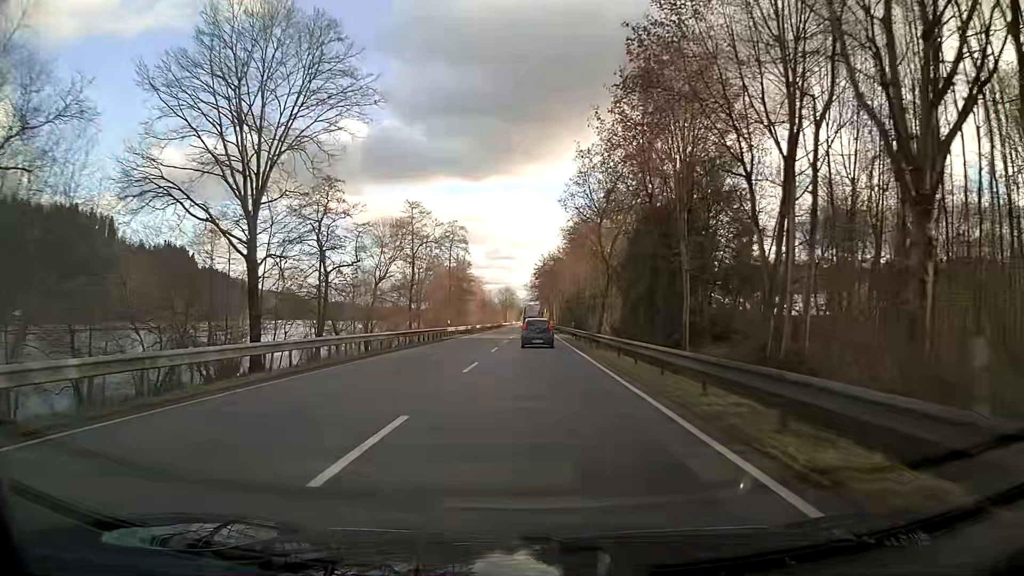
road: primary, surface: asphalt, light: Day
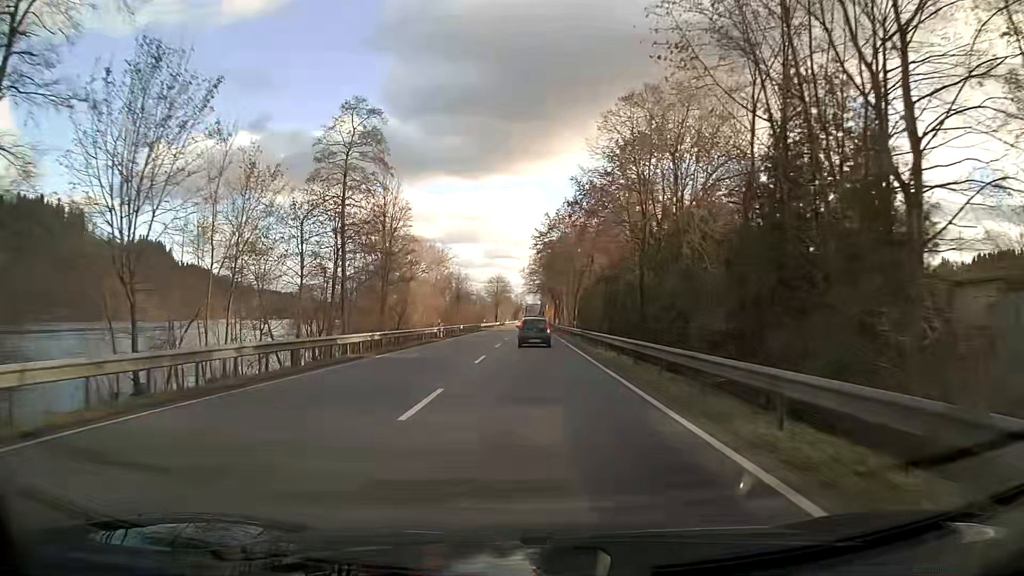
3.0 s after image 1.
(0.0, +56.1) m; 0°
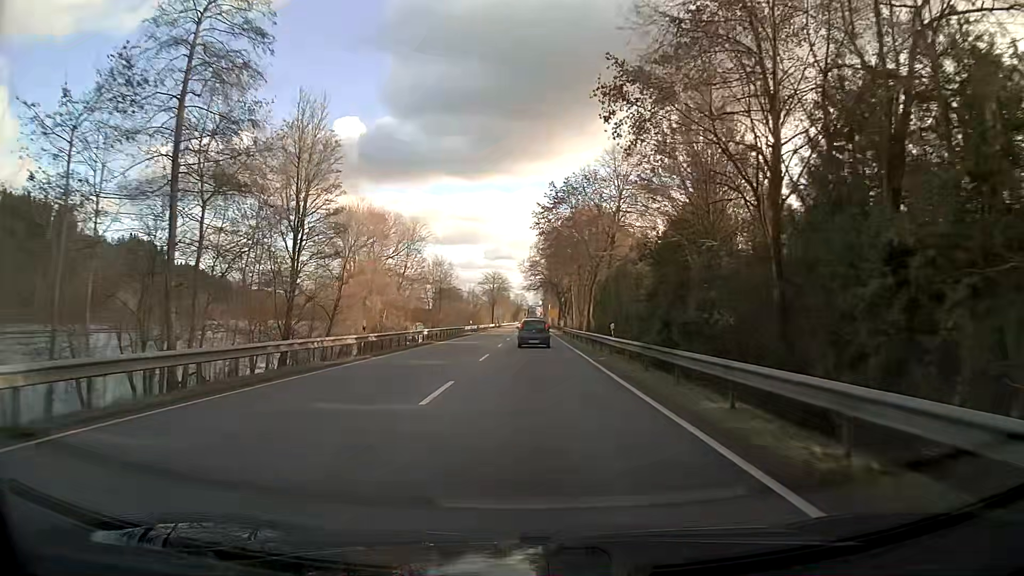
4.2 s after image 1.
(-0.1, +22.0) m; -1°
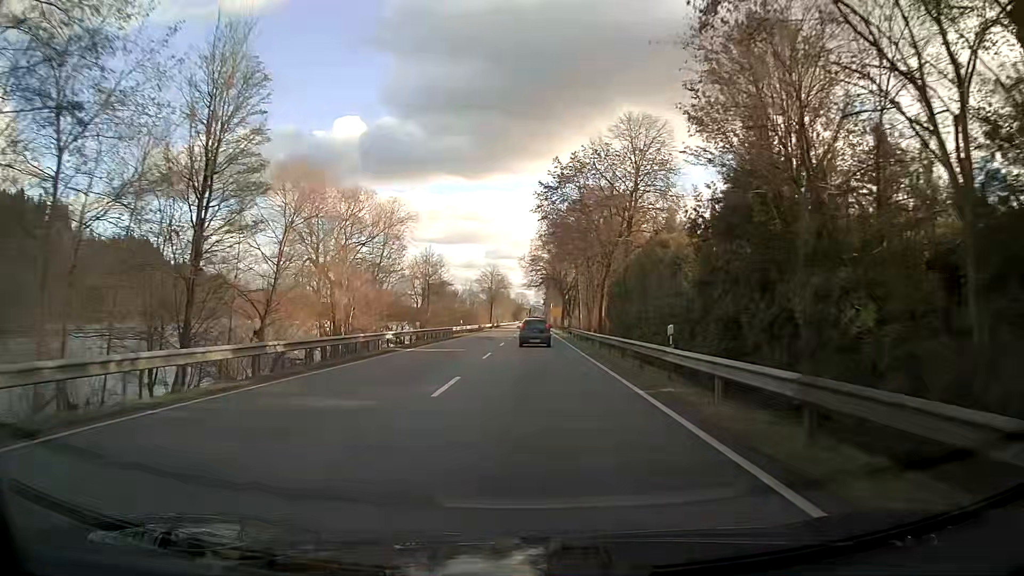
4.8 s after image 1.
(0.0, +11.0) m; 0°
